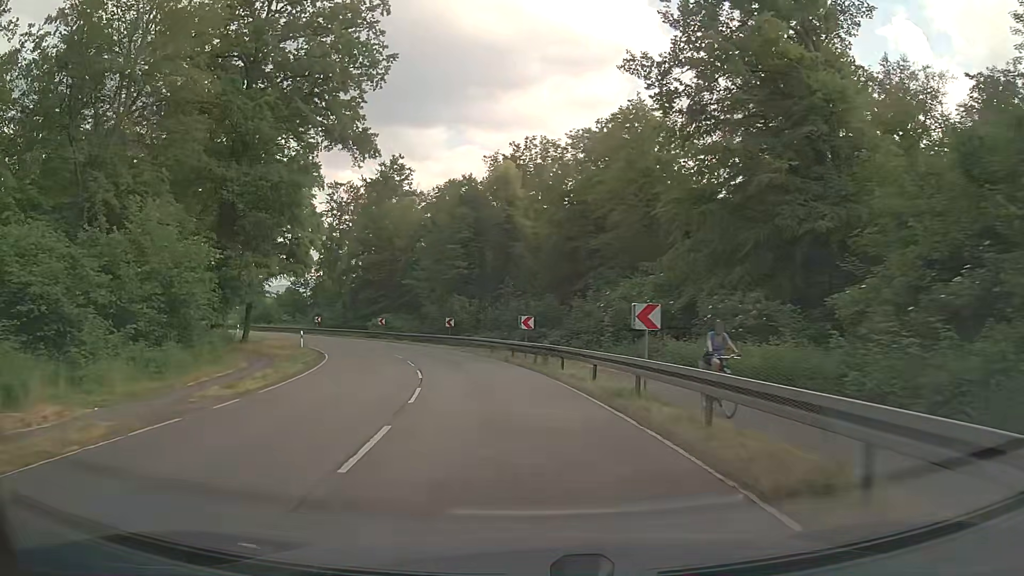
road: secondary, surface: asphalt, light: Day
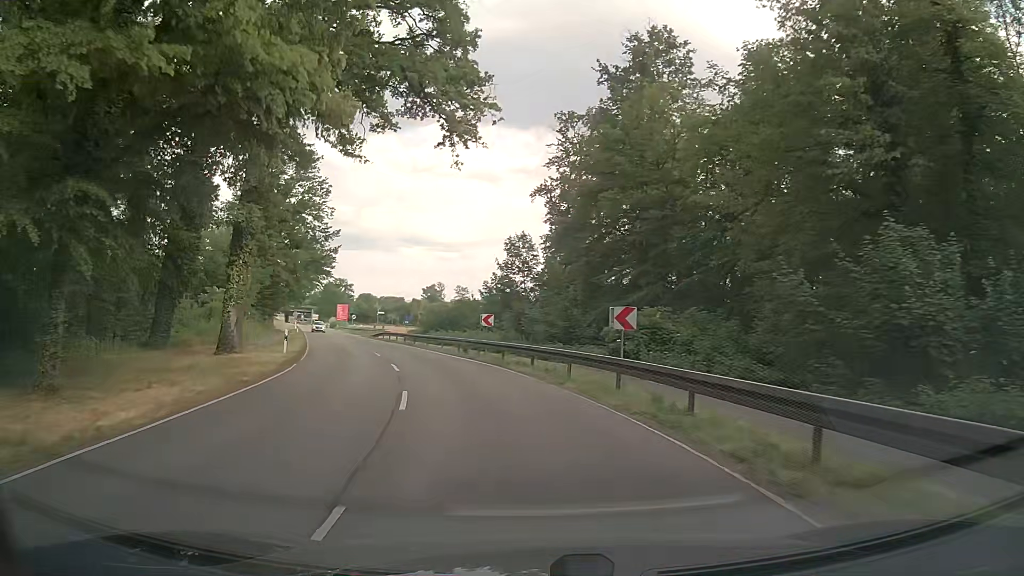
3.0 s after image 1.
(-7.5, +40.6) m; -22°
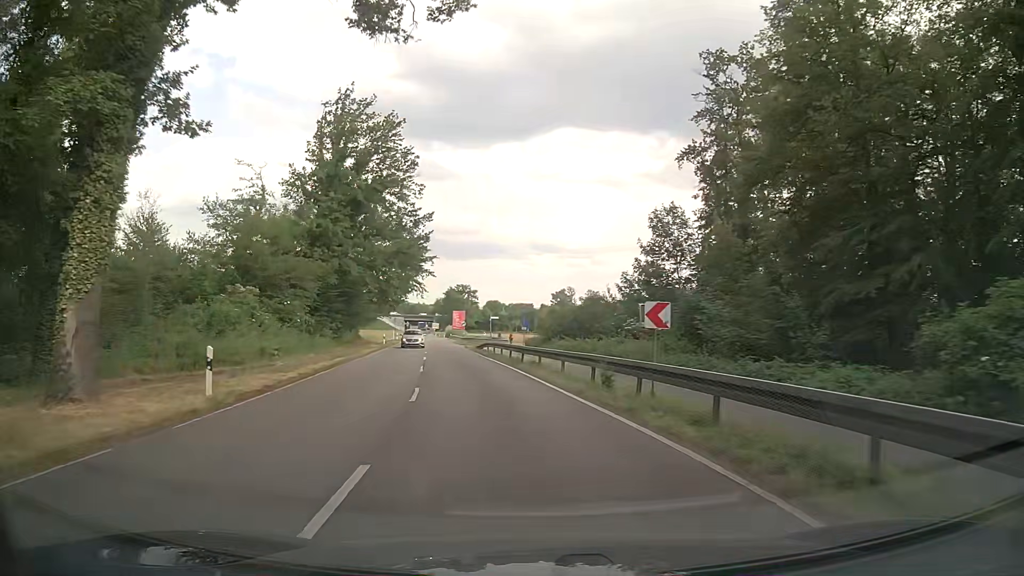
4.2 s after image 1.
(-1.7, +16.6) m; -11°
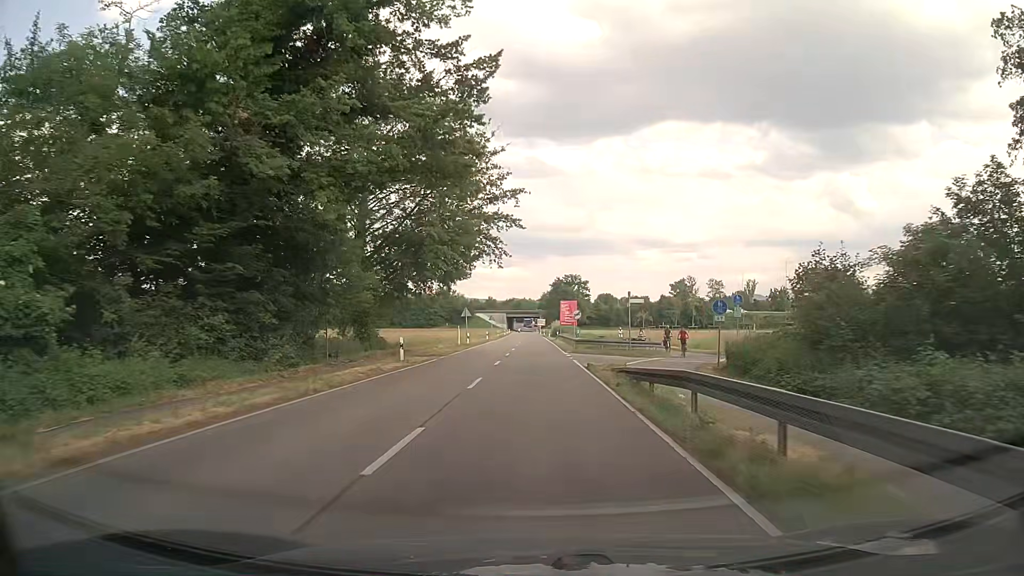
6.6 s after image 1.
(-4.0, +34.0) m; -9°
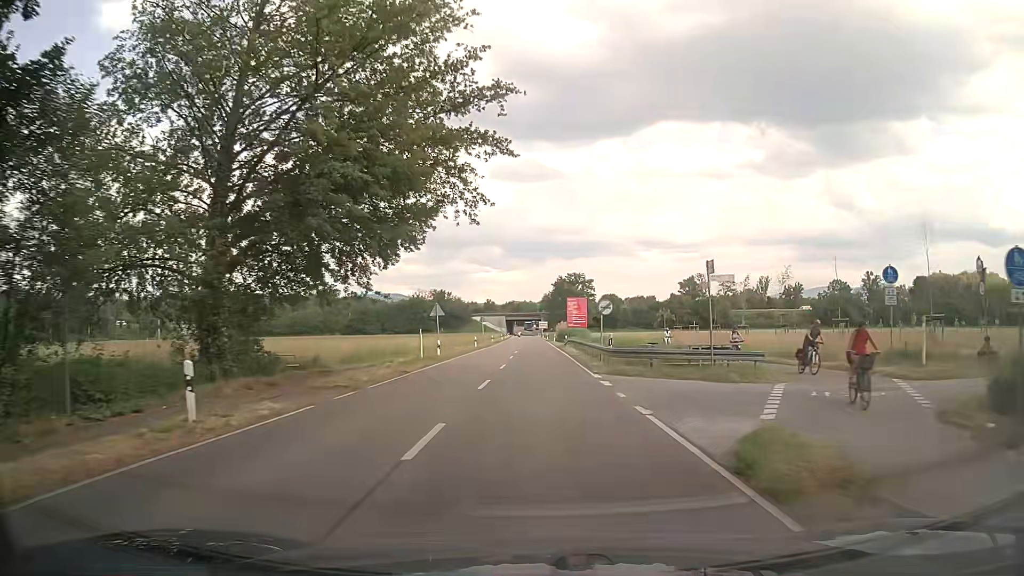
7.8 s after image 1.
(-0.2, +17.5) m; 0°
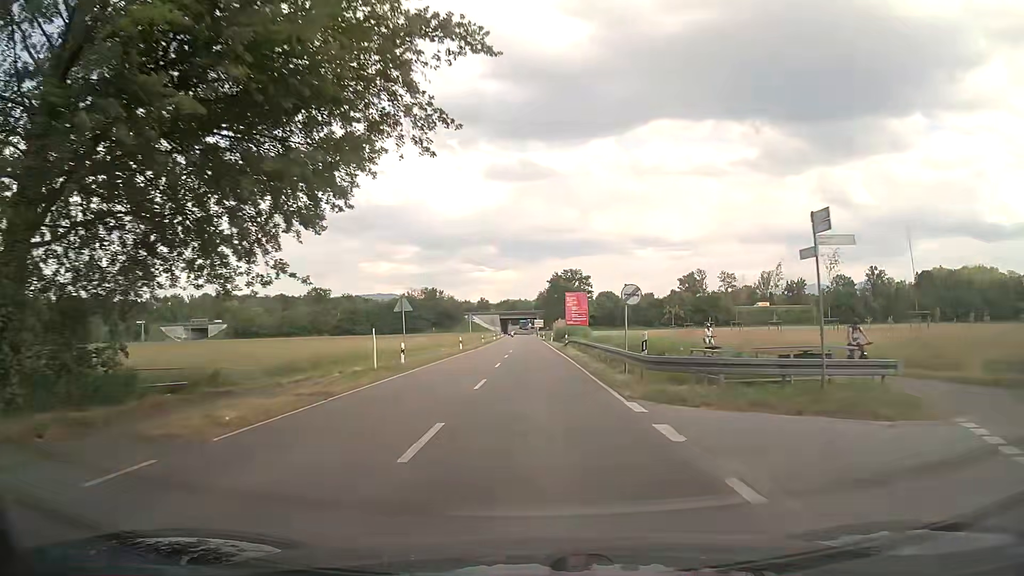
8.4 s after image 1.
(0.0, +8.8) m; 0°
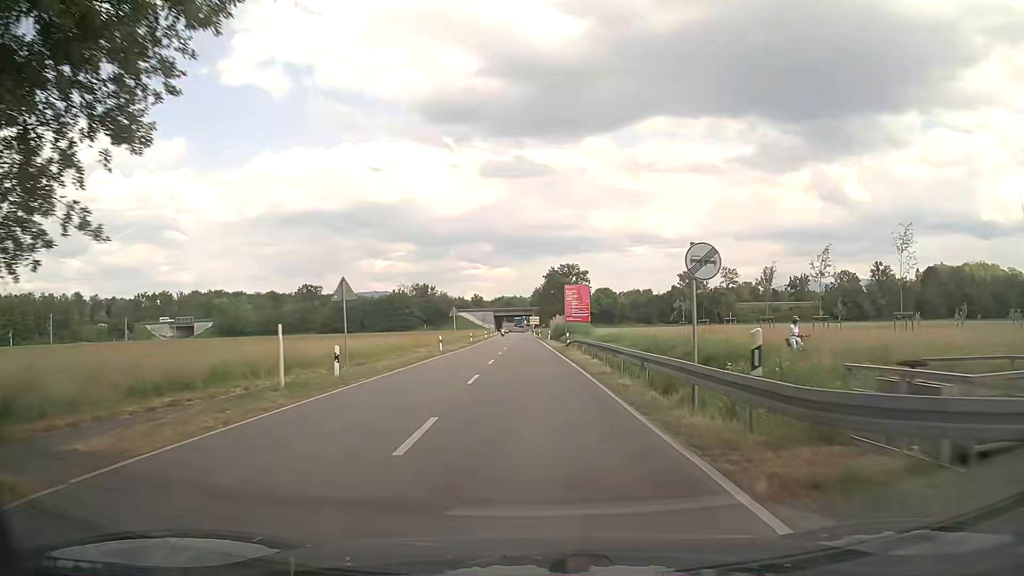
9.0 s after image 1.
(+0.1, +8.7) m; +1°
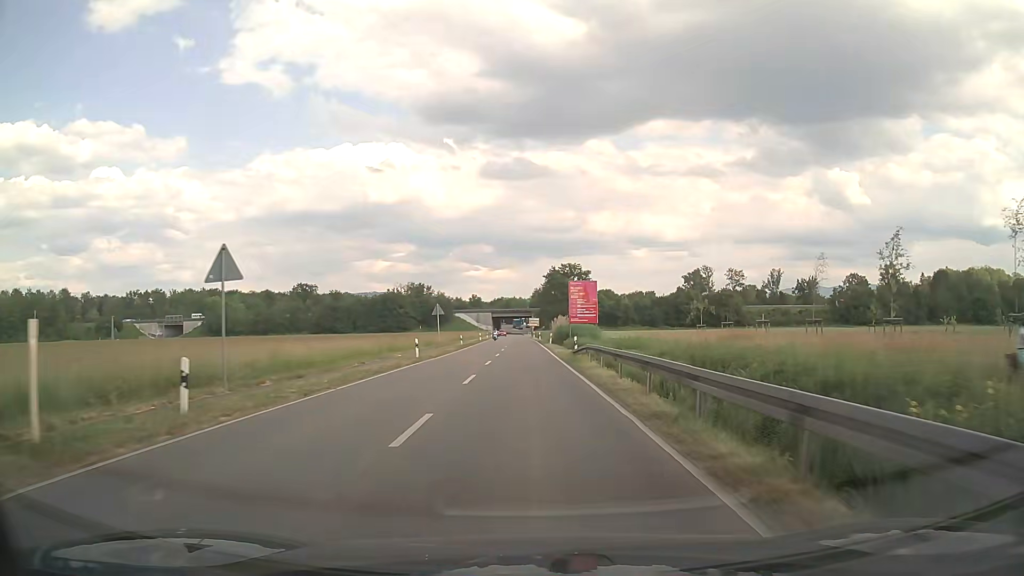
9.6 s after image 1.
(0.0, +8.7) m; 0°
(0, +10) (0, +20) (0, +30) (-1, +40) (-1, +50) (-1, +60) (-1, +70) (-2, +80) (-2, +90) (-2, +100) m
